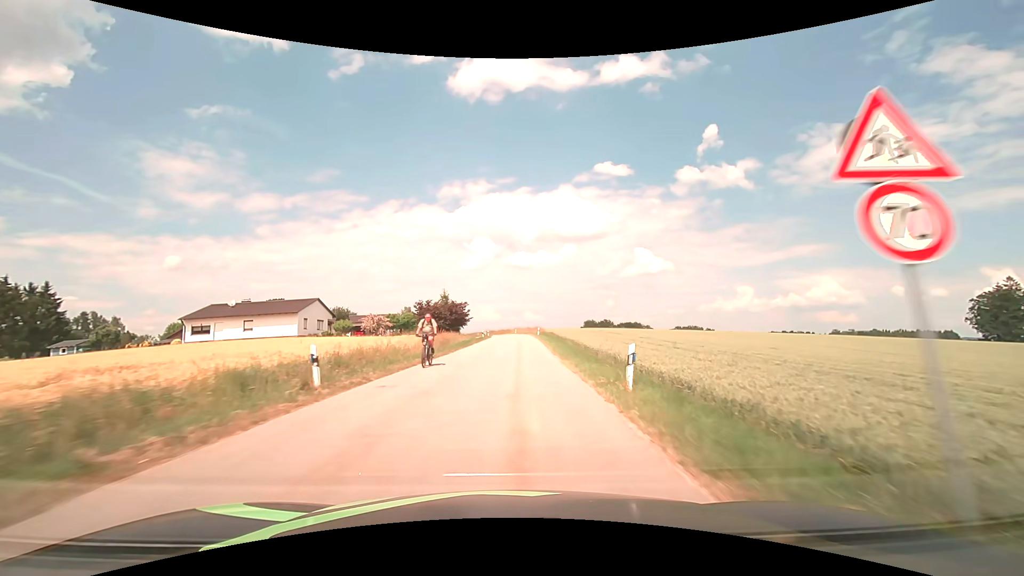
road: tertiary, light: Day
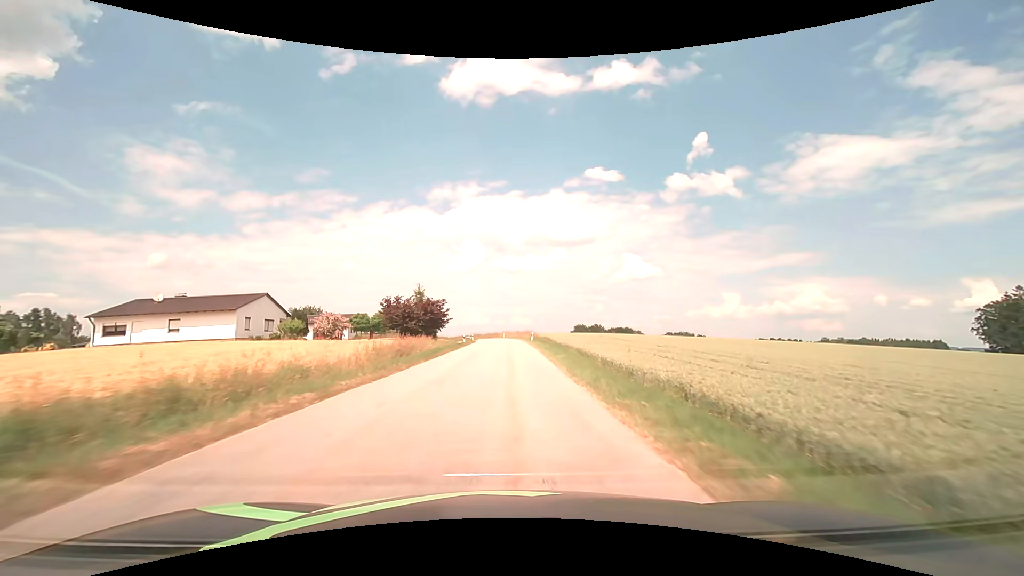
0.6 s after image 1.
(+0.1, +11.1) m; +1°
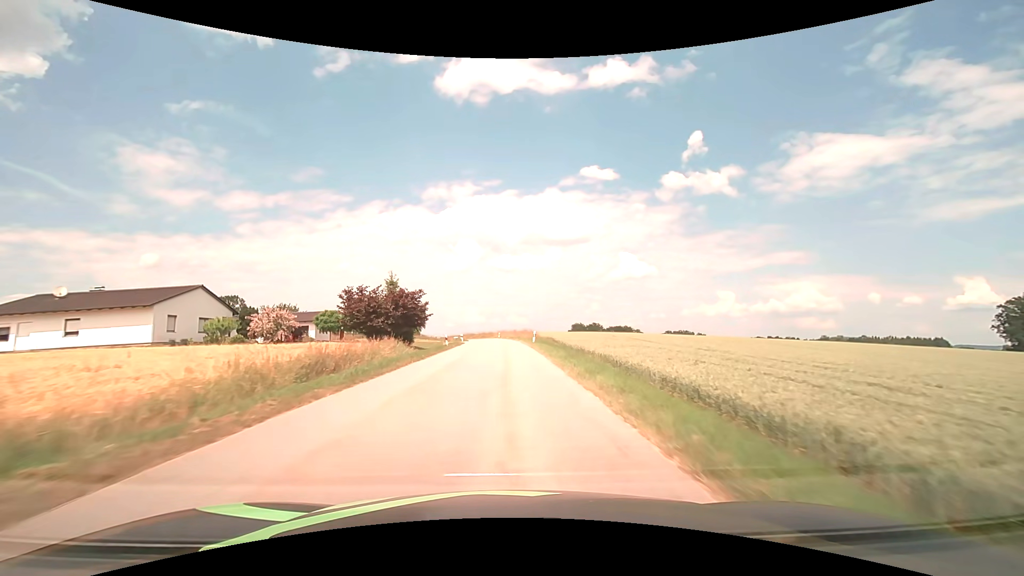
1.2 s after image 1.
(+0.1, +11.1) m; +1°
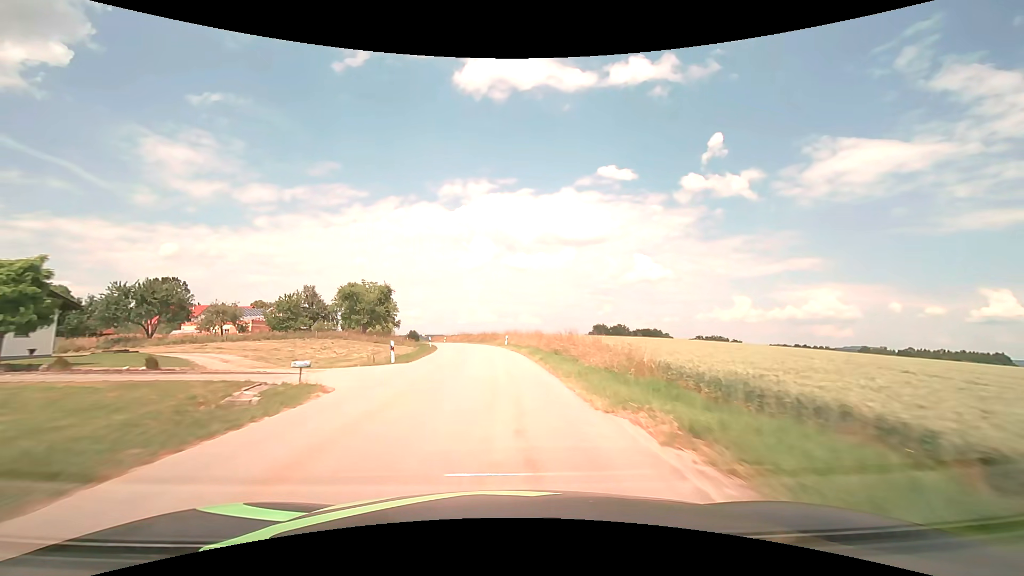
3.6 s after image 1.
(-0.3, +44.5) m; -1°
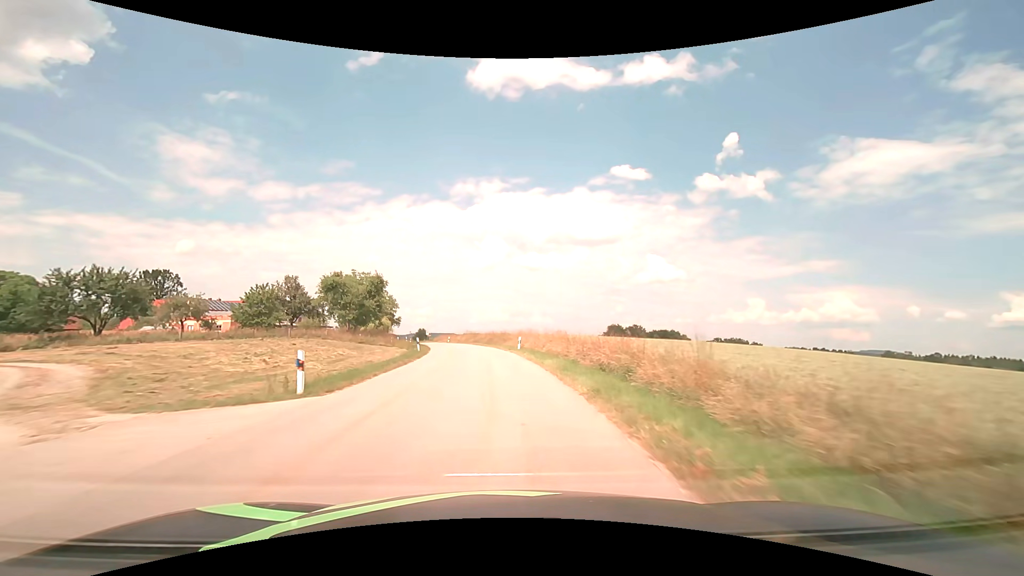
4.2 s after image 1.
(-0.1, +11.2) m; -1°
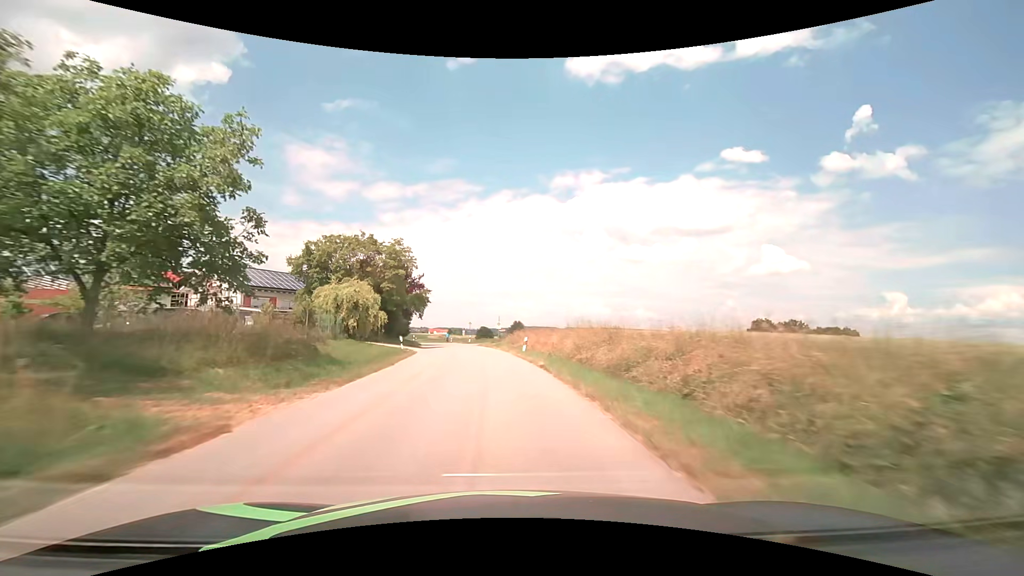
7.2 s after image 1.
(-4.8, +56.0) m; -12°
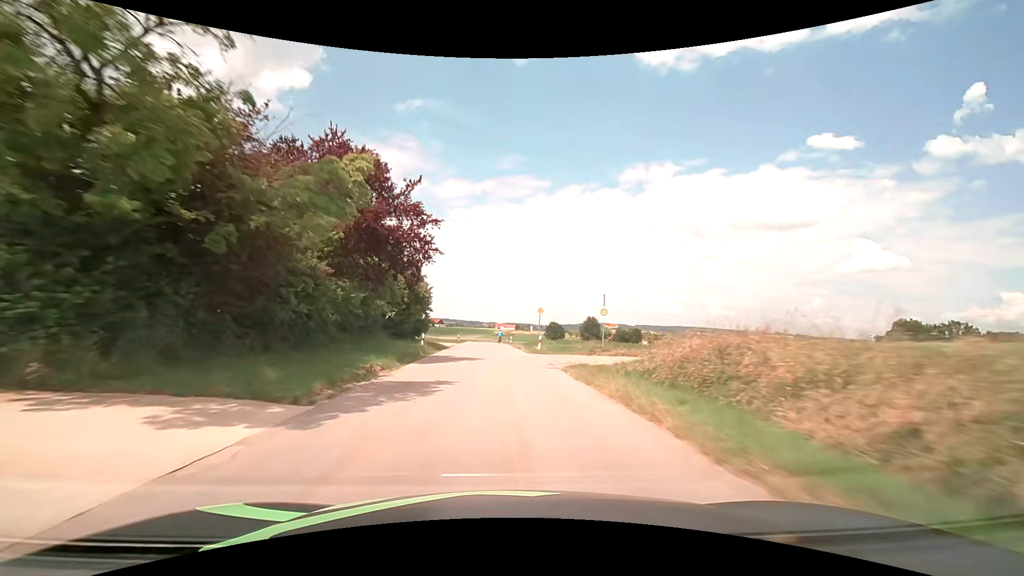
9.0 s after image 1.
(-2.4, +34.0) m; -8°
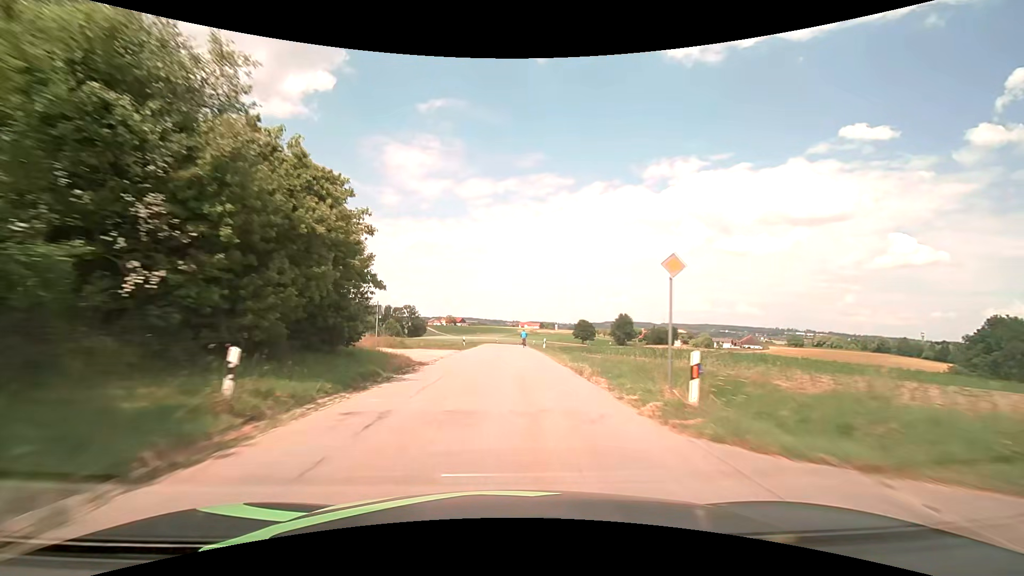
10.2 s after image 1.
(-0.6, +22.8) m; -3°
(0, +10) (0, +20) (0, +30) (-1, +40) (-1, +50) (-1, +60) (-1, +70) (-1, +80) (0, +90) (+1, +100) m
